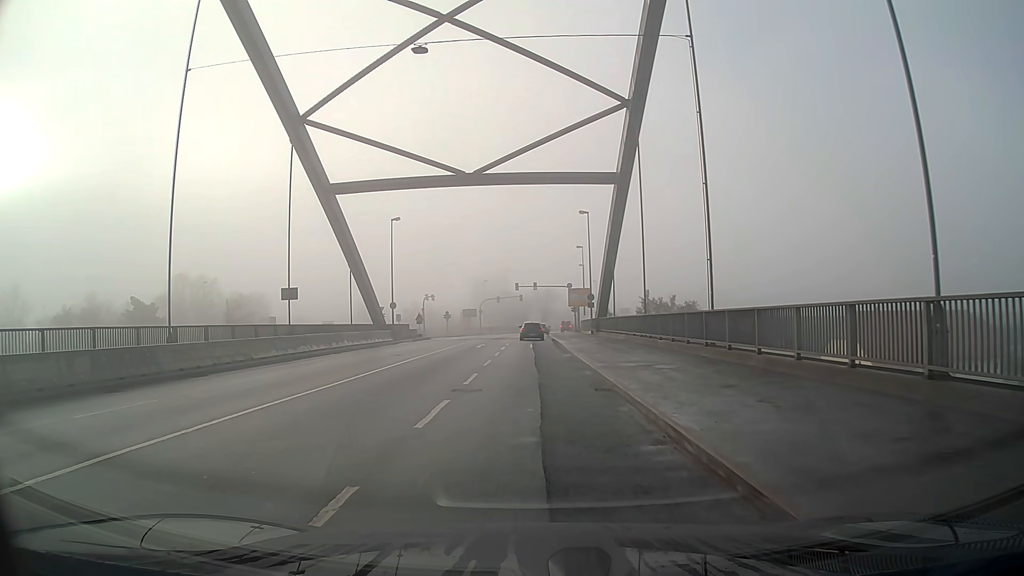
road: primary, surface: asphalt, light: Day
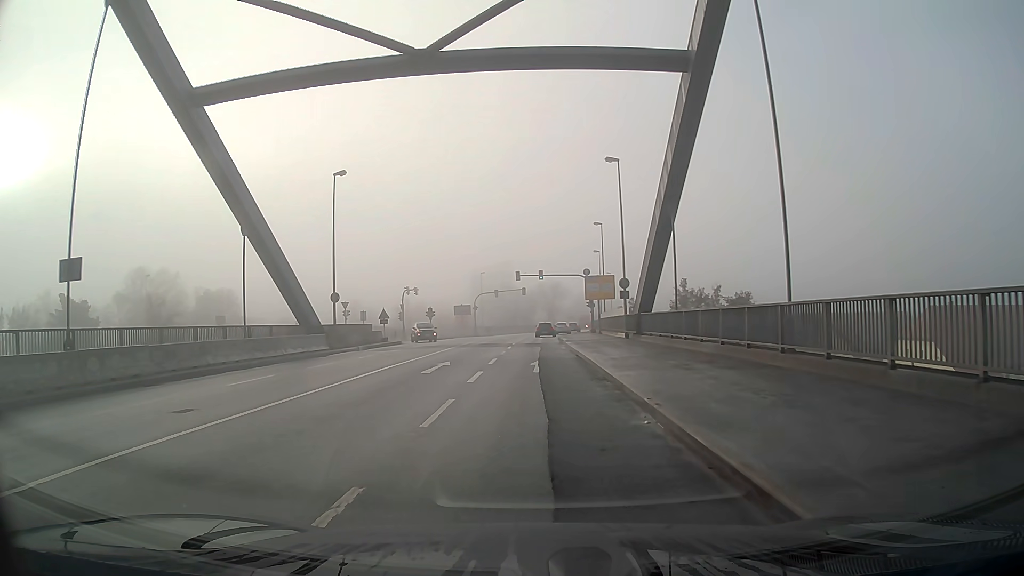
(0.0, +18.1) m; 0°
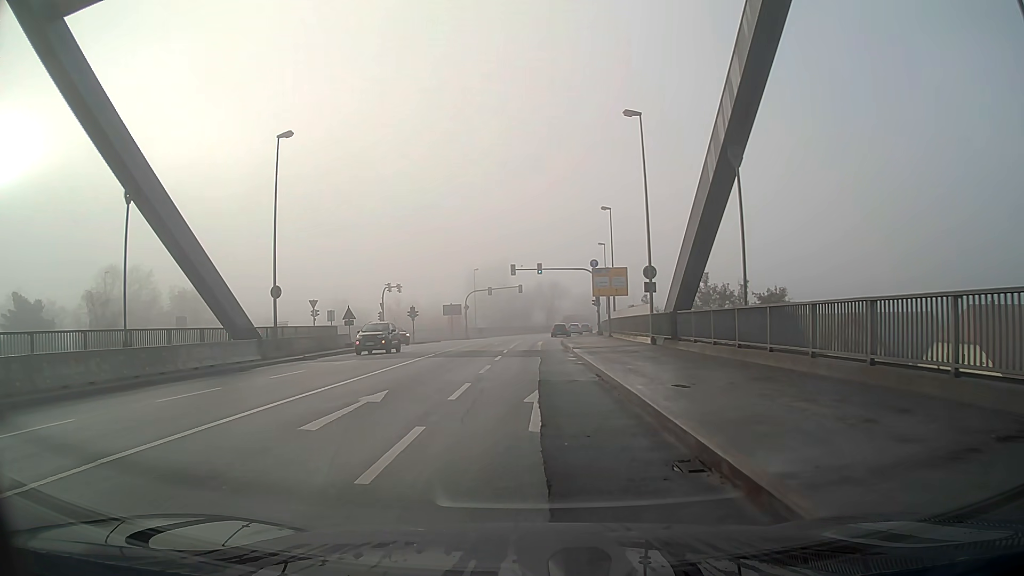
(0.0, +9.0) m; 0°
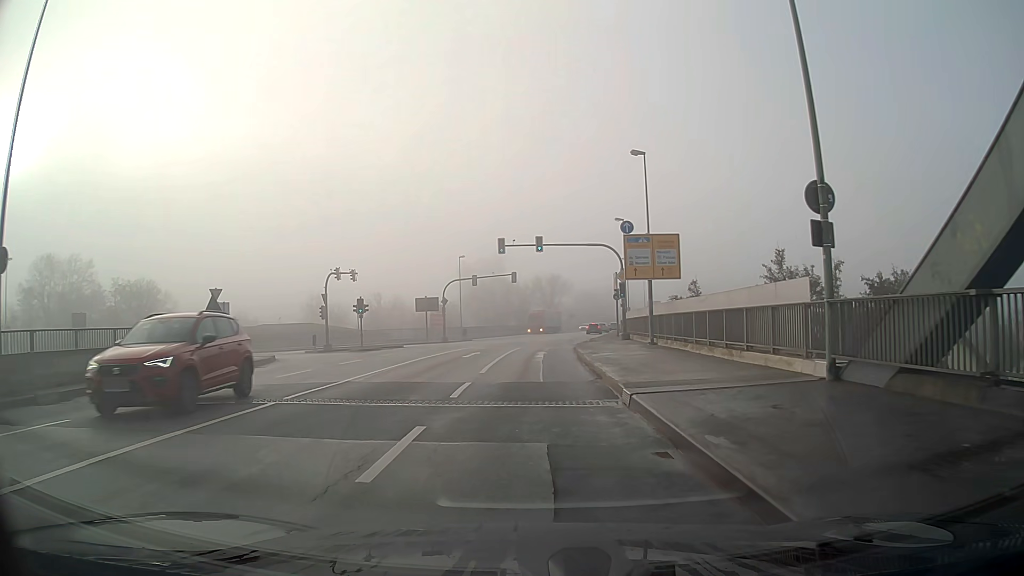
(0.0, +17.9) m; 0°
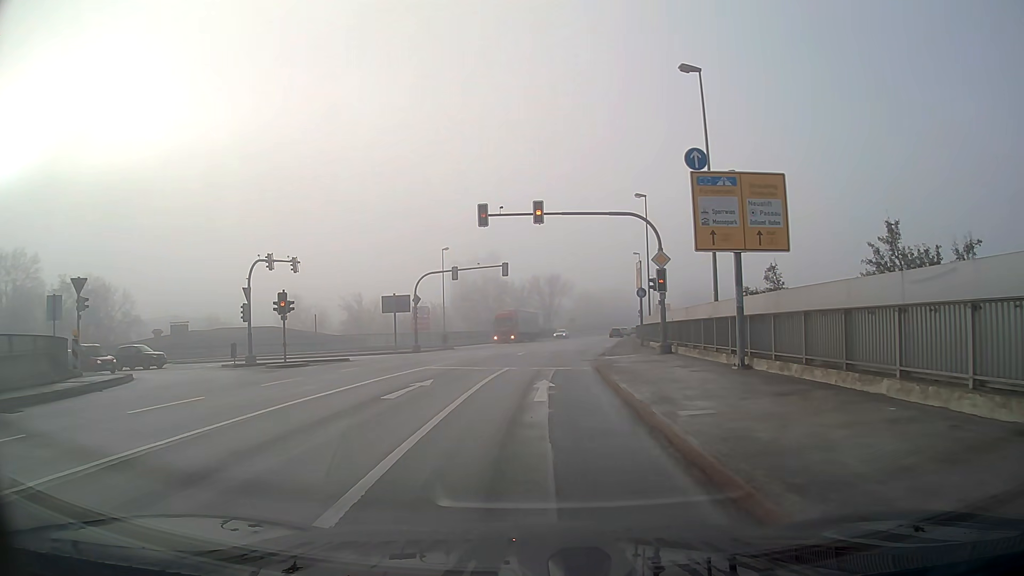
(0.0, +13.4) m; 0°
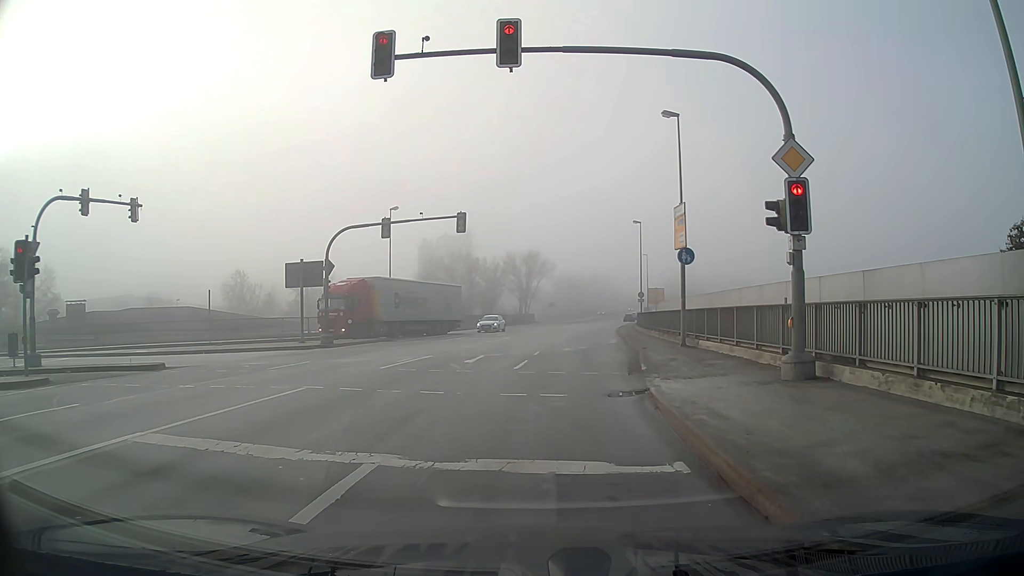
(+0.3, +16.0) m; +2°
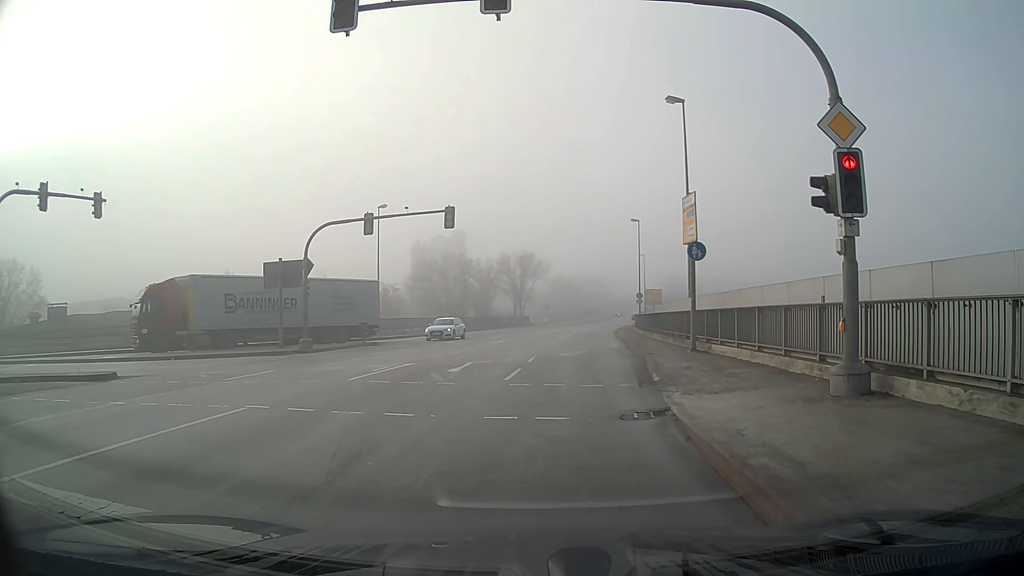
(0.0, +2.2) m; 0°
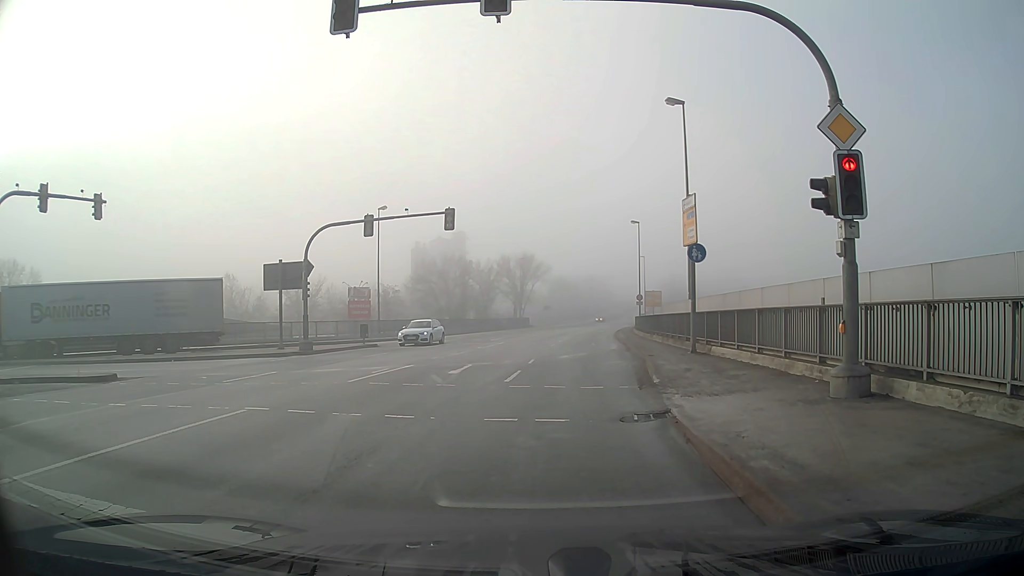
(0.0, +0.1) m; 0°
(0, +10) (+1, +20) (+2, +30) (+3, +40) (+5, +50) (+6, +60) (+8, +70) (+9, +79) (+11, +89) (+13, +99) m
